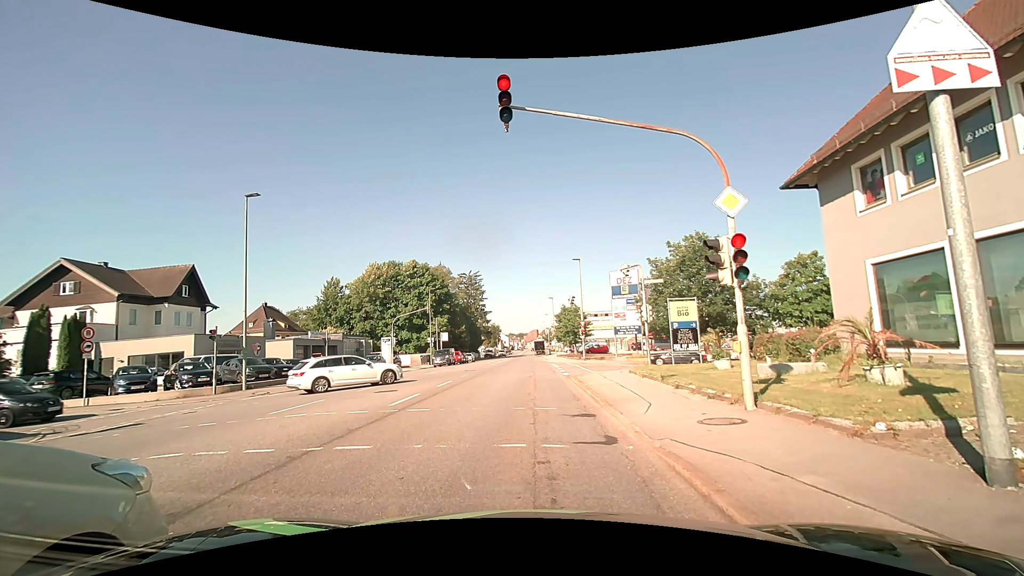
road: tertiary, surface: asphalt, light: Day
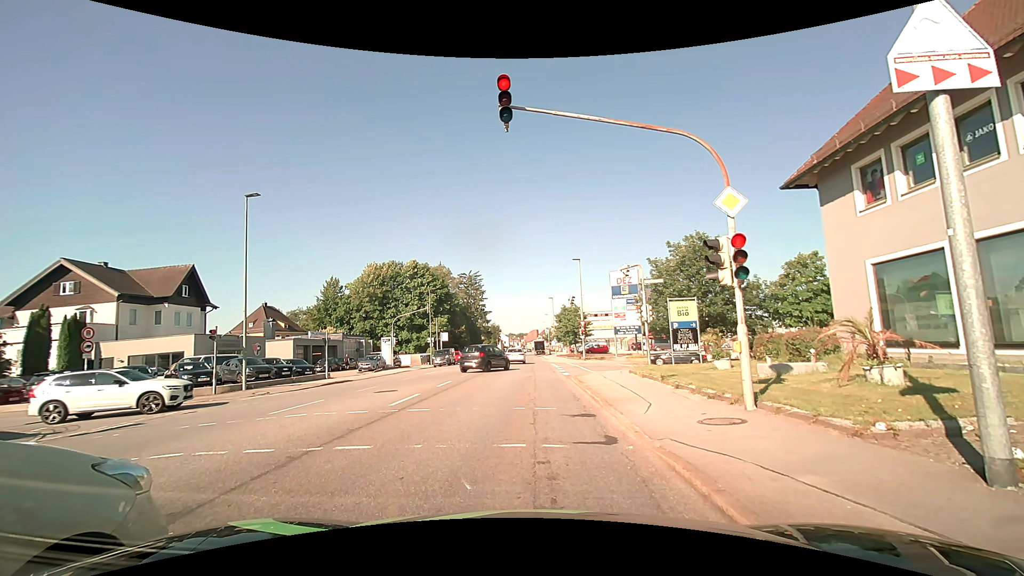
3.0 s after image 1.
(0.0, 0.0) m; 0°
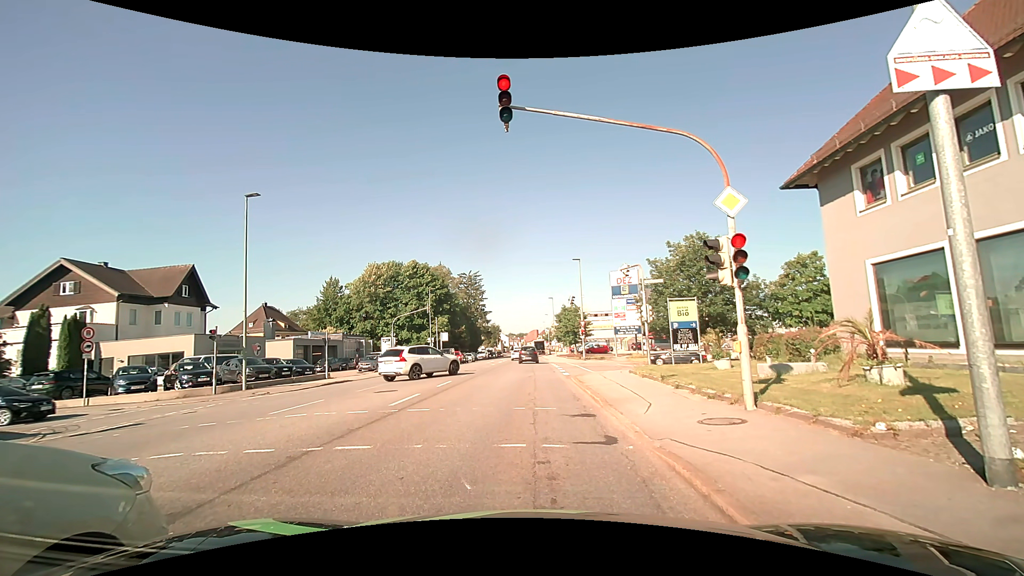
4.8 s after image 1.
(0.0, 0.0) m; 0°
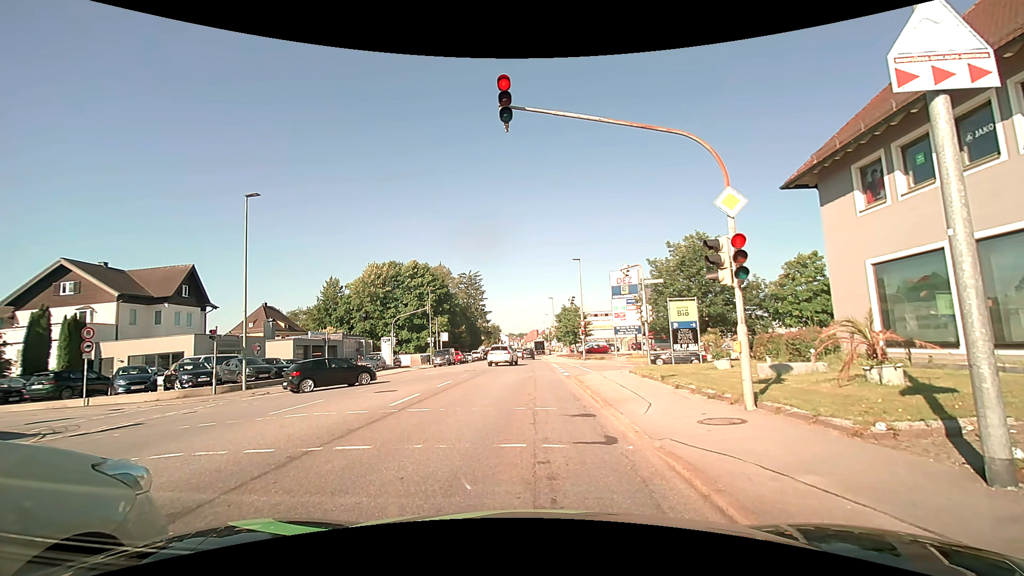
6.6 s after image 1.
(0.0, 0.0) m; 0°
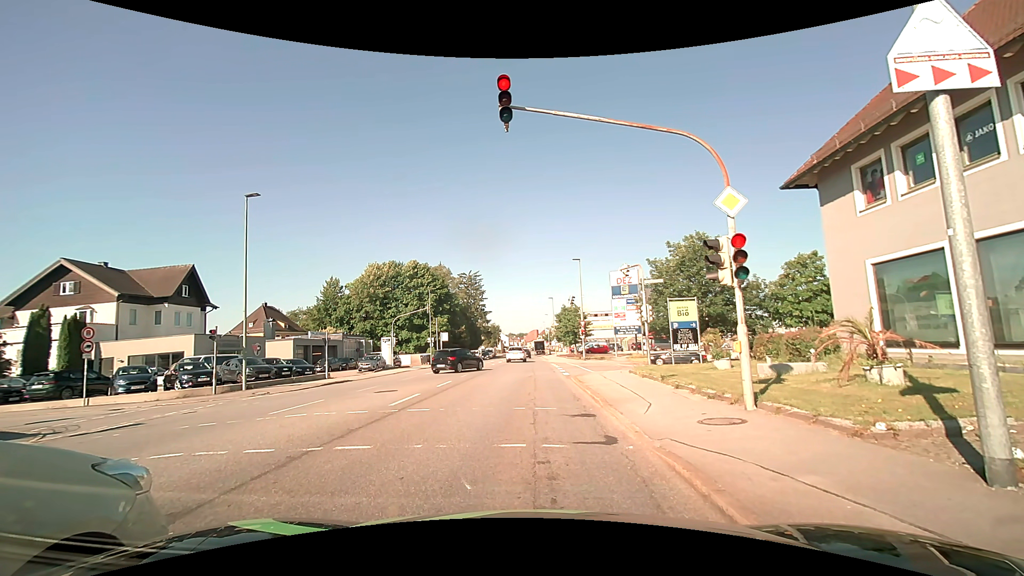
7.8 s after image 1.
(0.0, 0.0) m; 0°
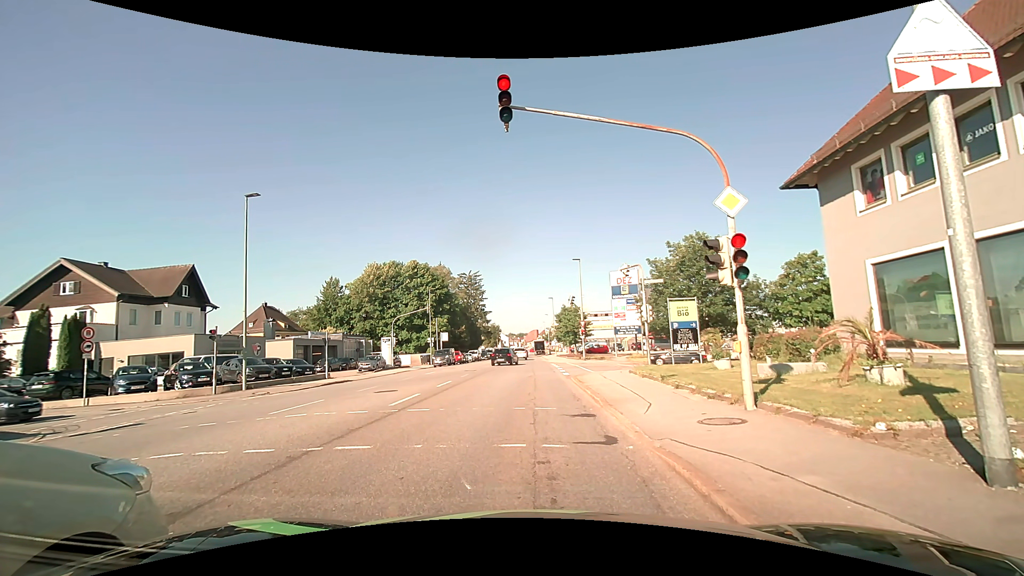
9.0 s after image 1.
(0.0, 0.0) m; 0°
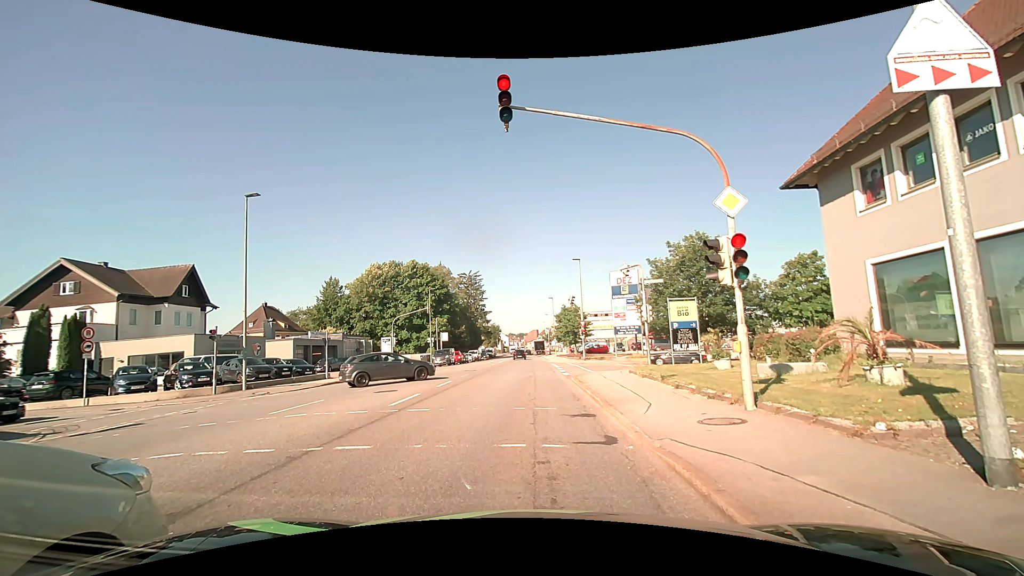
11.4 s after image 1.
(0.0, 0.0) m; 0°
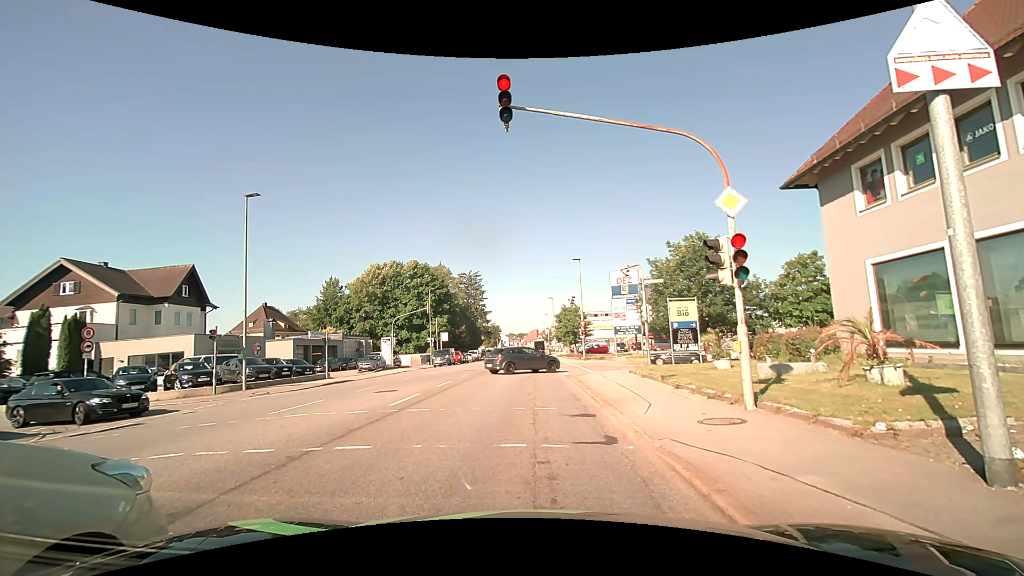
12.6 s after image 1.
(0.0, 0.0) m; 0°
(0, +10) (0, +20) (0, +30) (0, +40) (0, +50) (+1, +60) (+1, +70) (+1, +80) (+1, +90) (+1, +100) m
